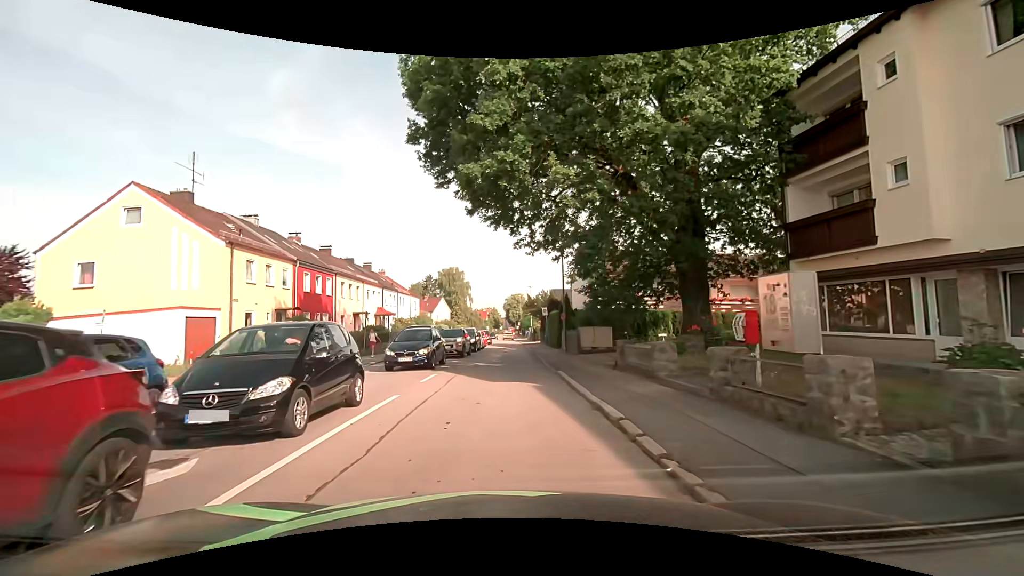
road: residential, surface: asphalt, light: Day
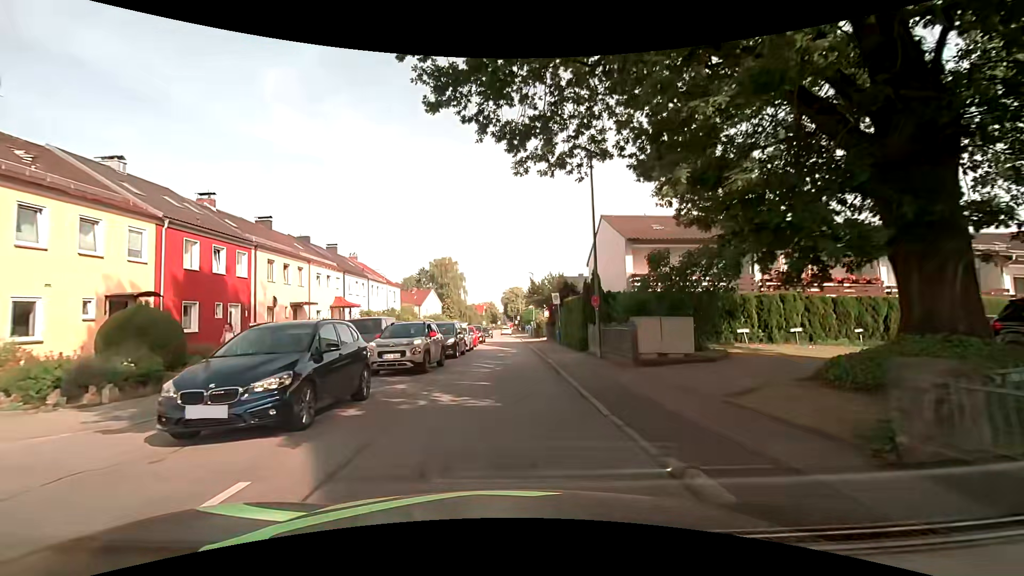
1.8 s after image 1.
(-0.1, +11.9) m; 0°
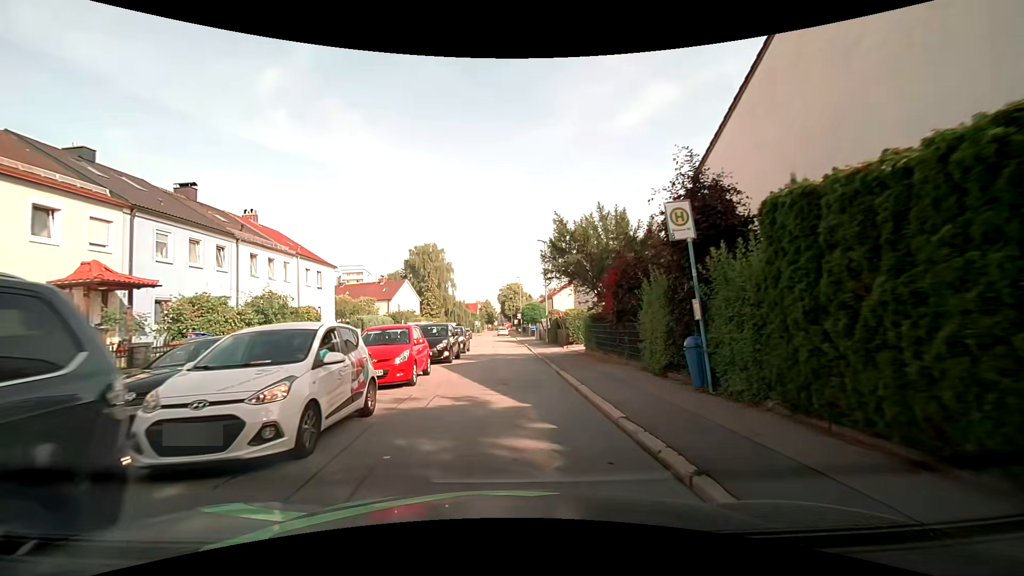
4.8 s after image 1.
(+0.2, +22.9) m; 0°
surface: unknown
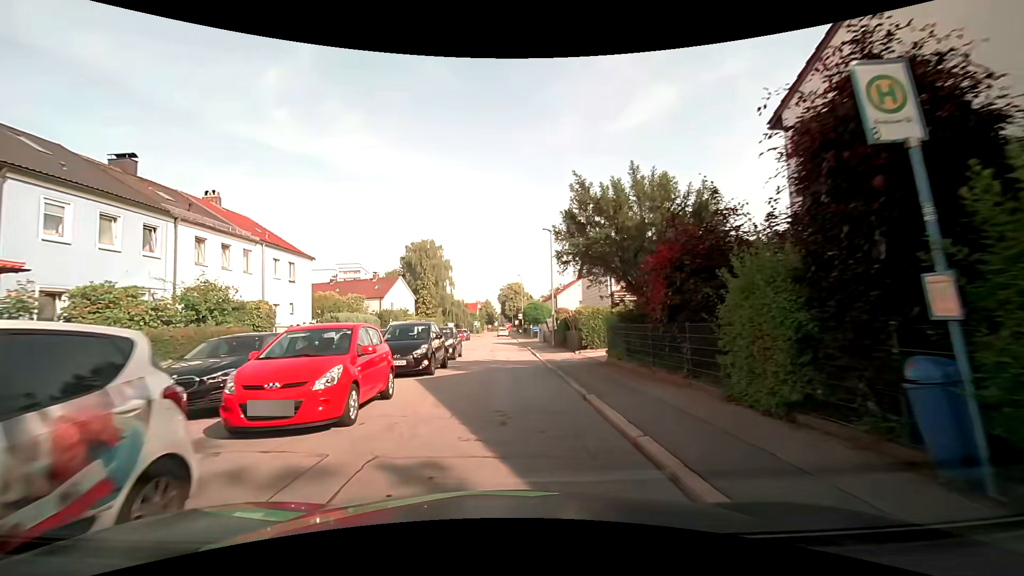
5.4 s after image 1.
(0.0, +4.8) m; 0°
(0, +10) (0, +20) (0, +30) (0, +40) (0, +50) (-1, +60) (-1, +70) (-1, +80) (-1, +90) (-1, +100) m
